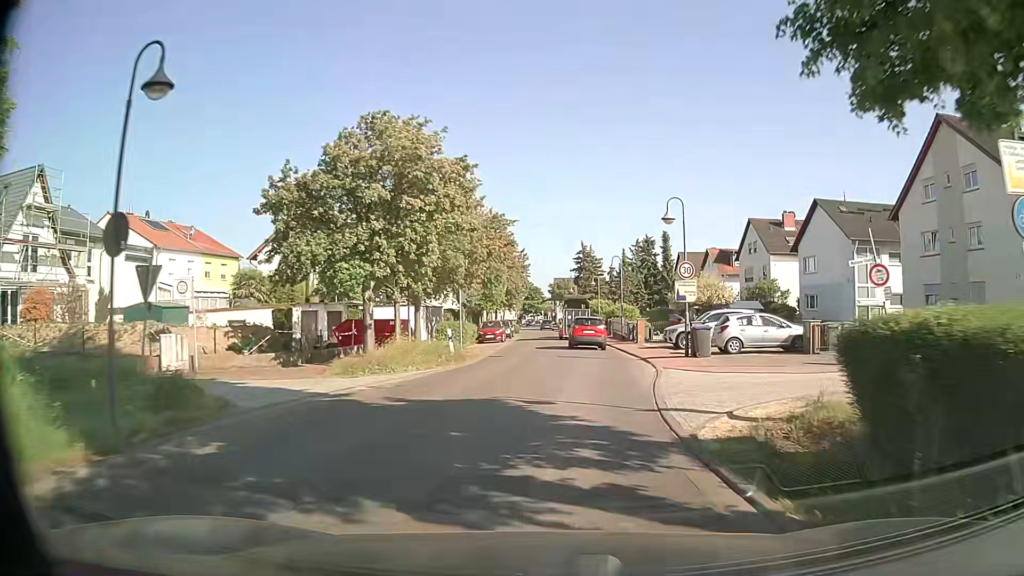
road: secondary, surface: asphalt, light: Day
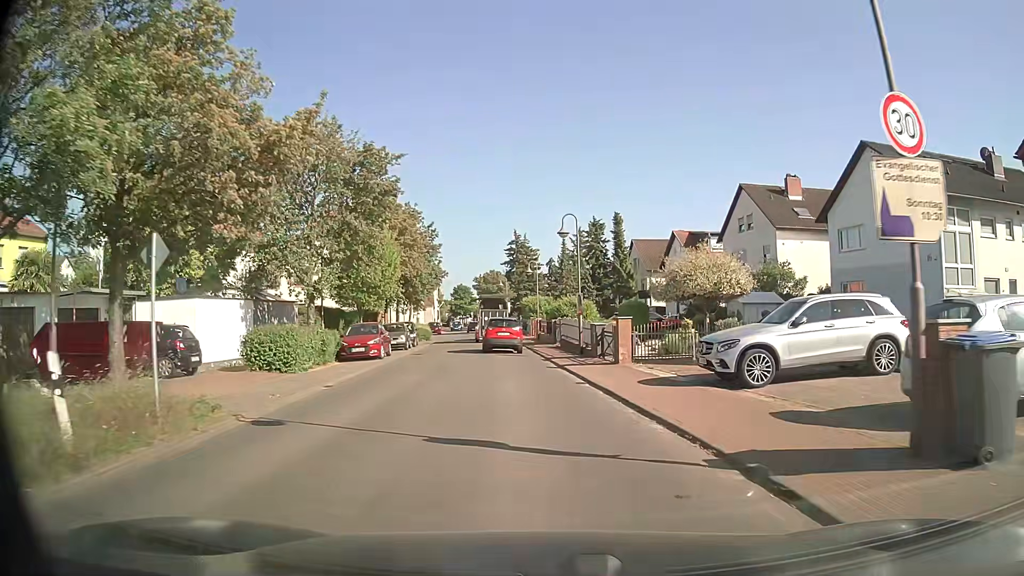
(+1.0, +17.4) m; +7°
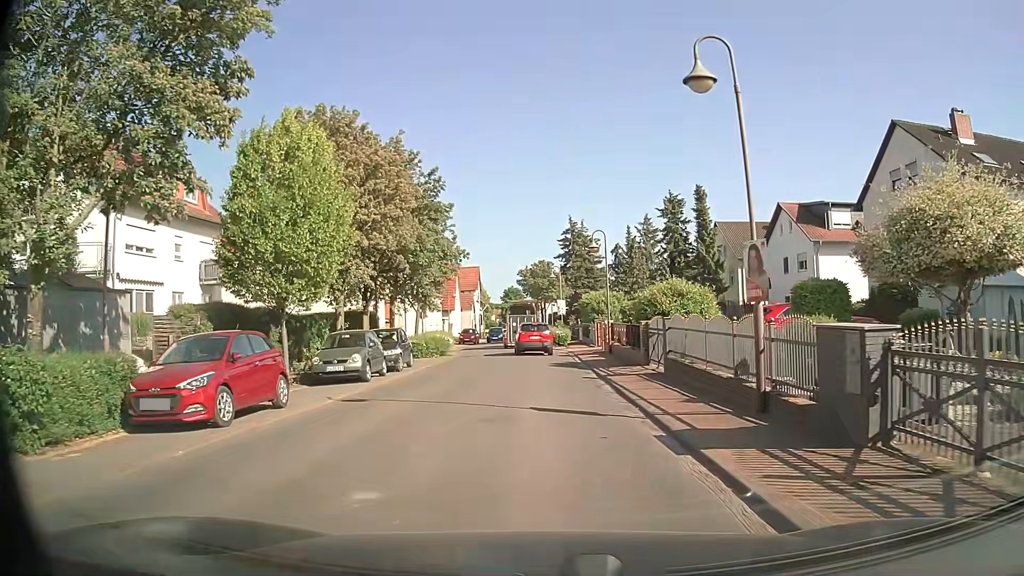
(-0.7, +16.9) m; -5°
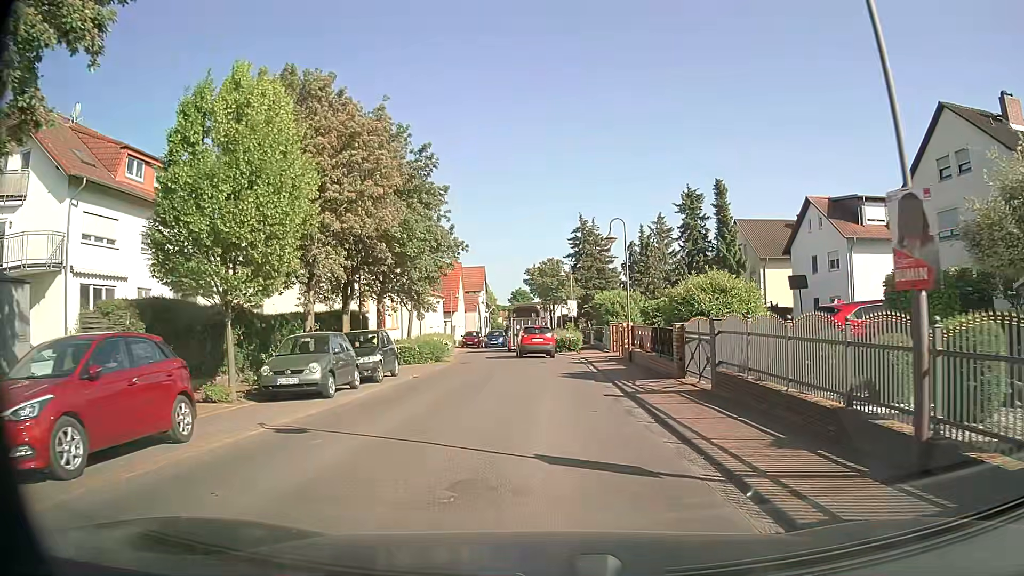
(0.0, +4.1) m; -1°
(0, +10) (0, +20) (0, +30) (-1, +40) (-1, +50) (-1, +60) (-1, +70) (-1, +80) (-1, +90) (-1, +100) m
